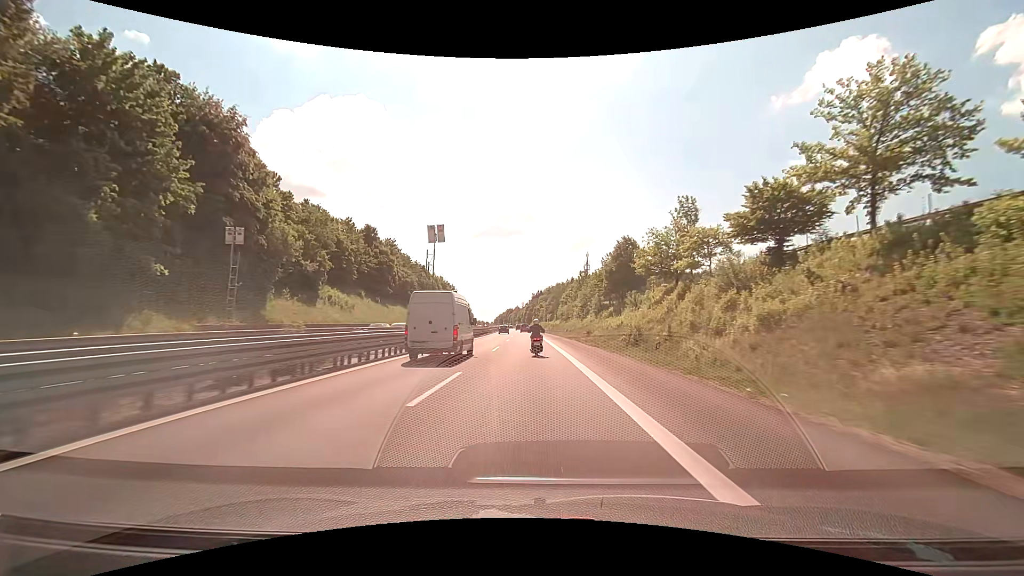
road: motorway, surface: asphalt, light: Day
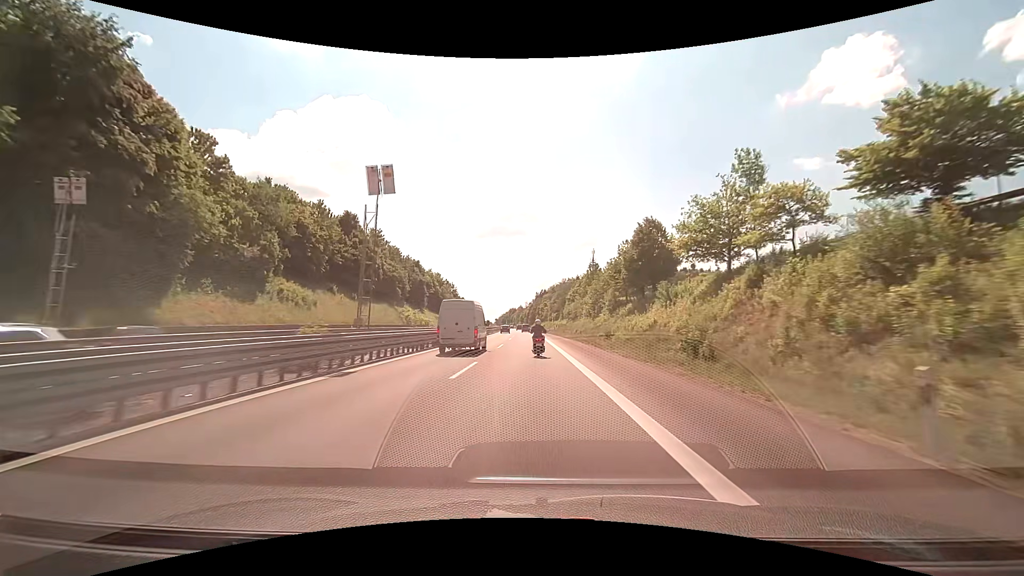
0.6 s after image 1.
(-0.1, +13.7) m; -1°
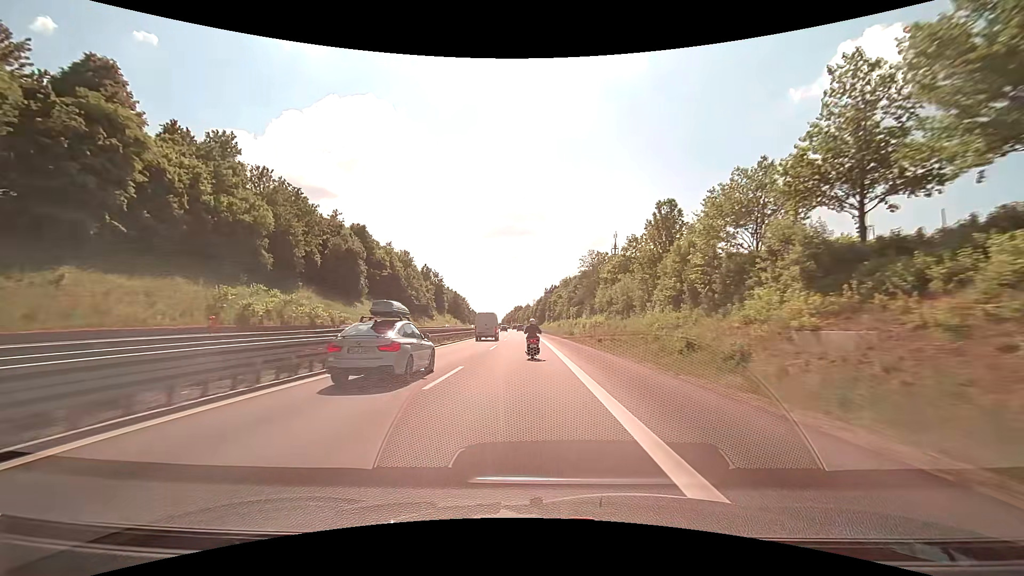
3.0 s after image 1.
(-0.5, +56.6) m; -1°
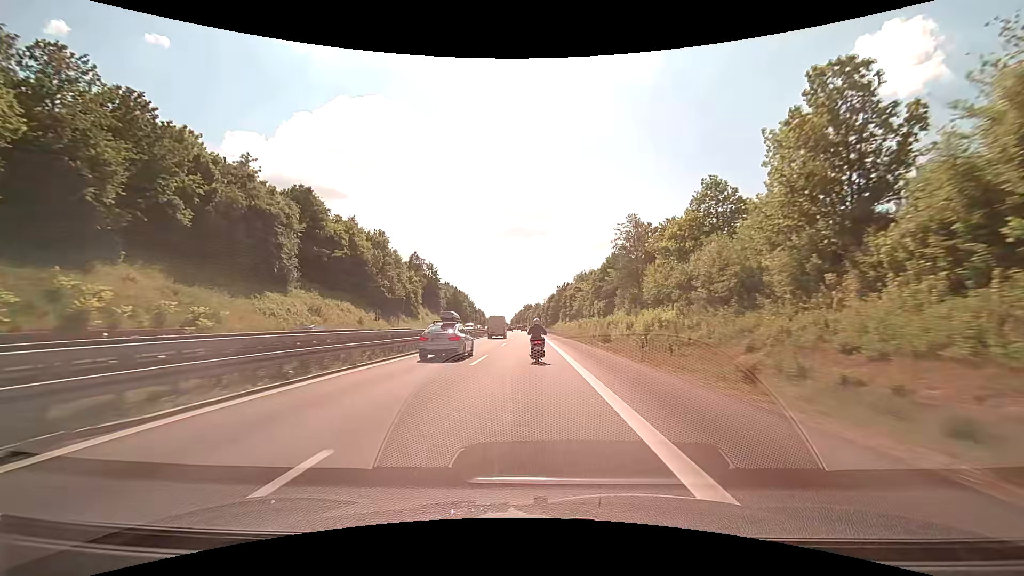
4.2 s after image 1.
(-0.4, +29.3) m; -1°
(0, +10) (0, +20) (0, +30) (0, +40) (-1, +50) (-1, +60) (-1, +70) (-1, +80) (-2, +90) (-2, +100) m
